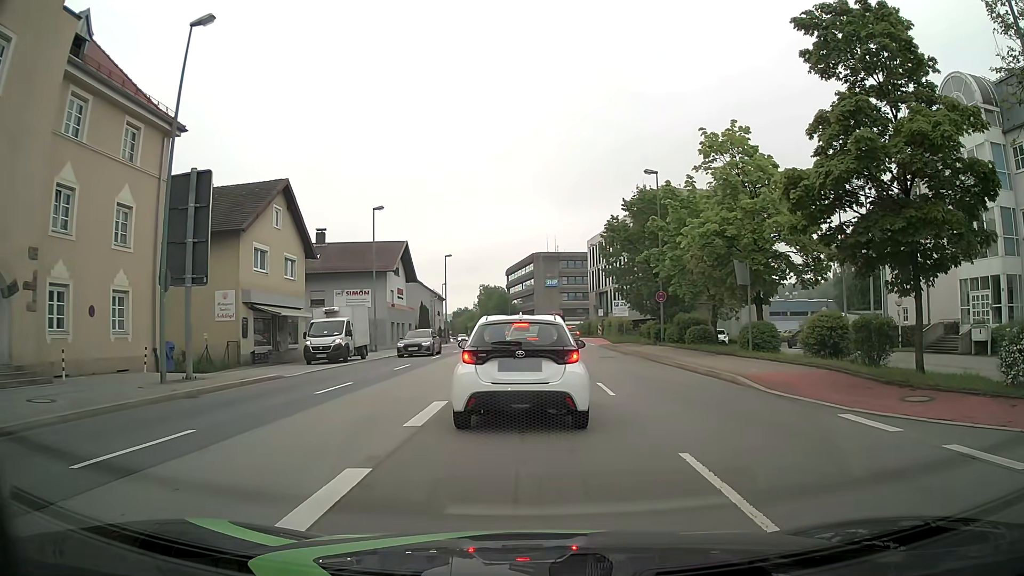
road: primary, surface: asphalt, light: Day
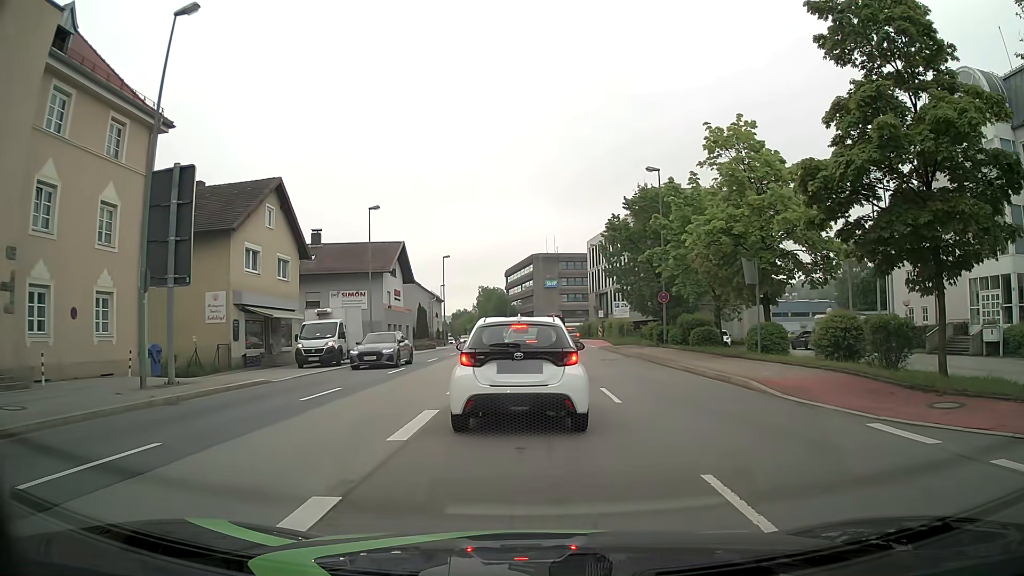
(0.0, +1.0) m; +2°
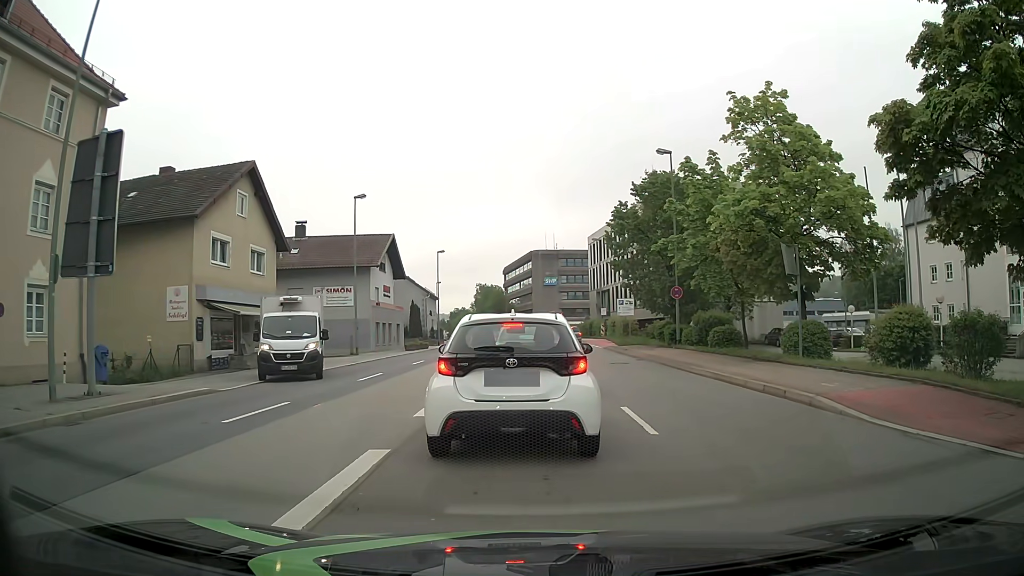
(0.0, +3.7) m; 0°
